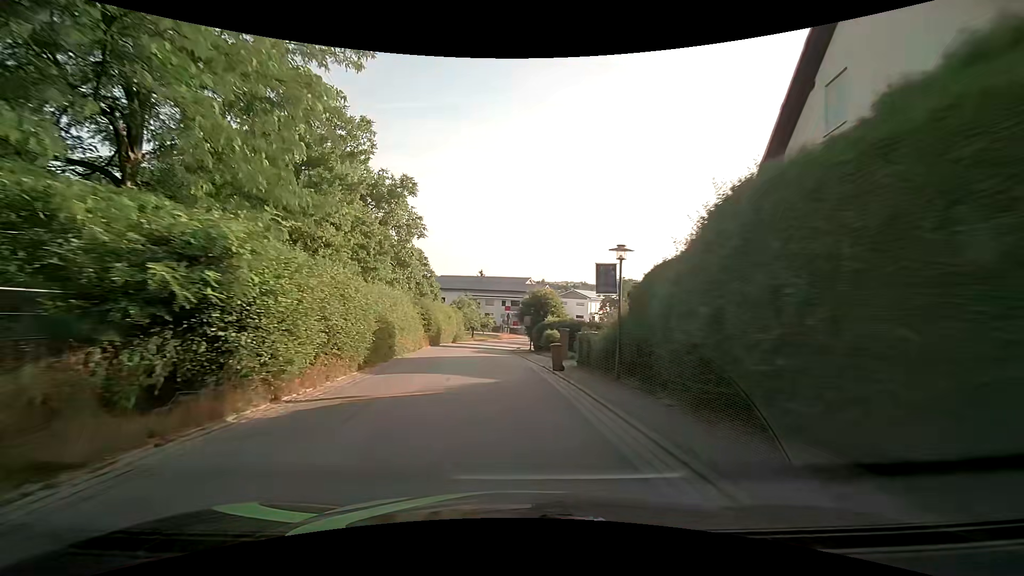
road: secondary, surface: asphalt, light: Day
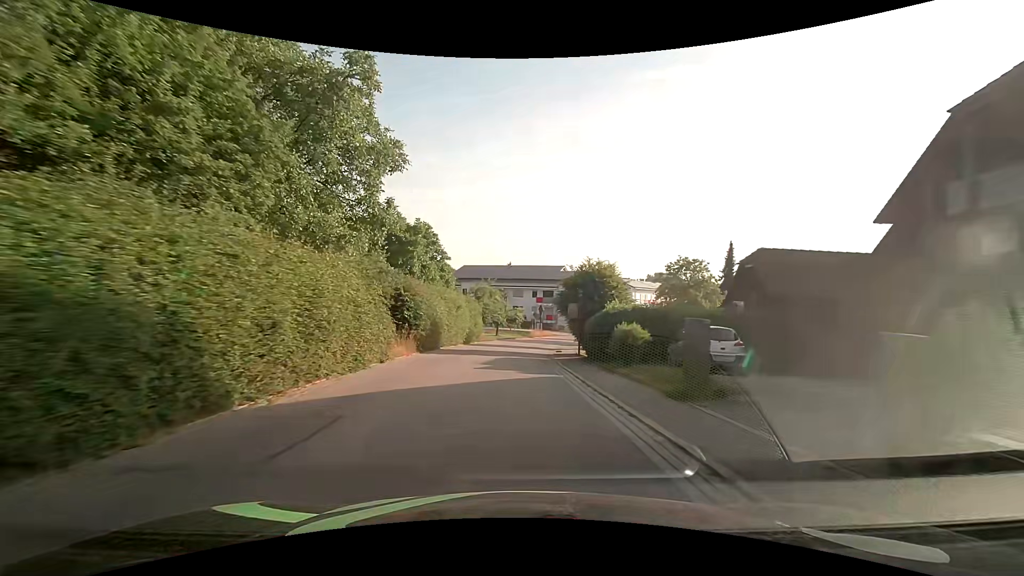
(-0.4, +15.4) m; -3°
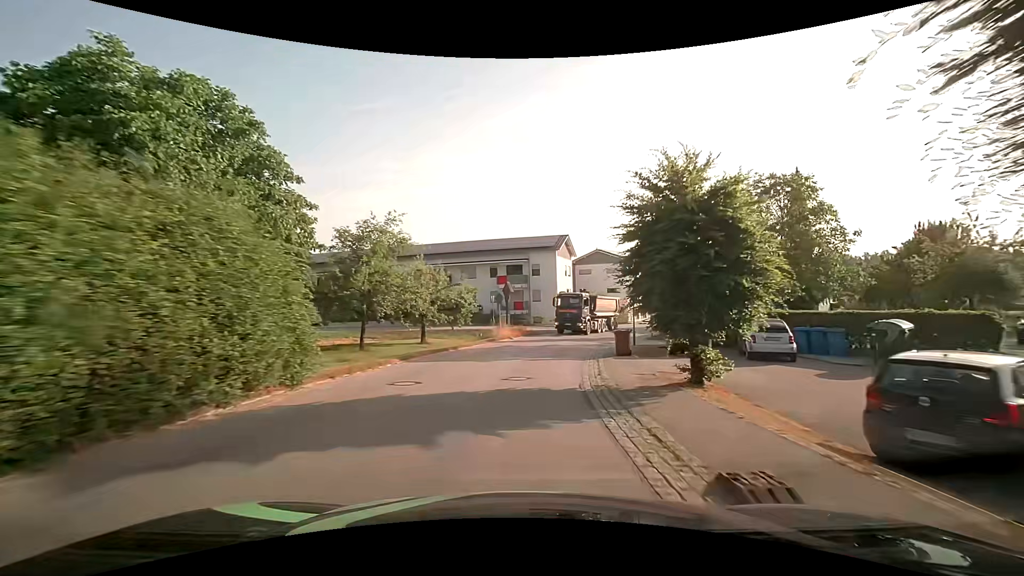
(+0.2, +30.7) m; +4°
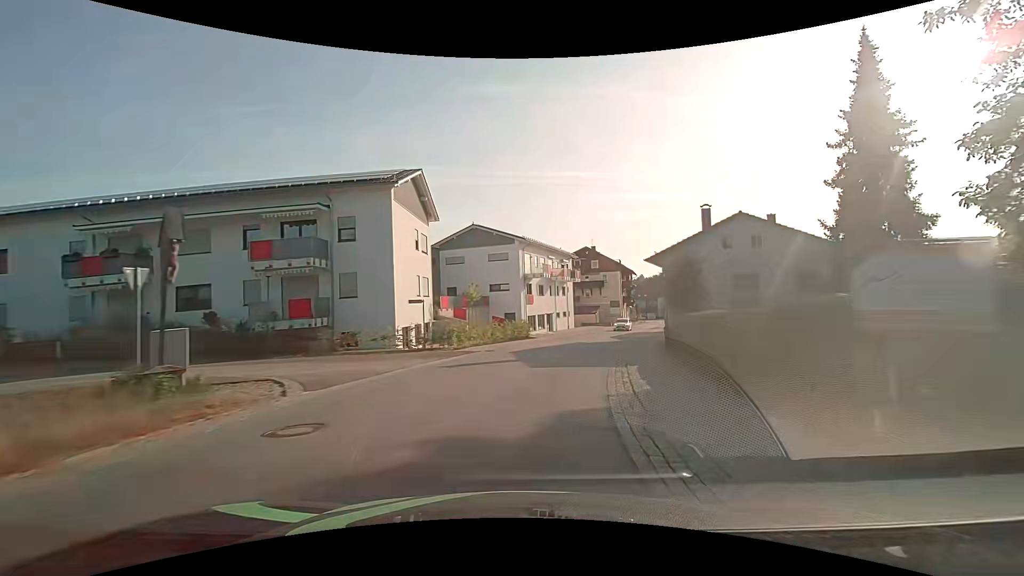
(+3.9, +29.8) m; +15°
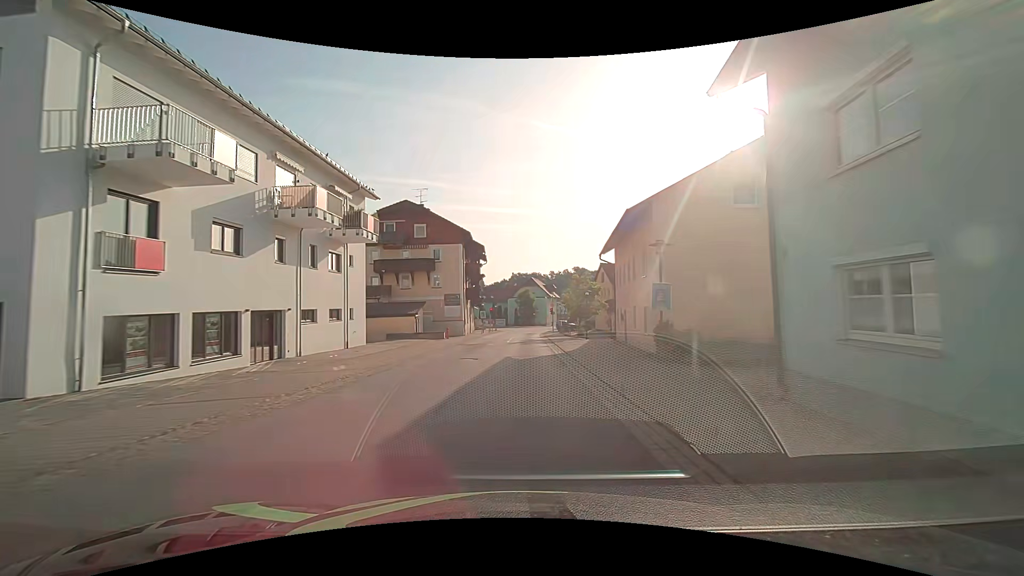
(+6.9, +36.7) m; +18°
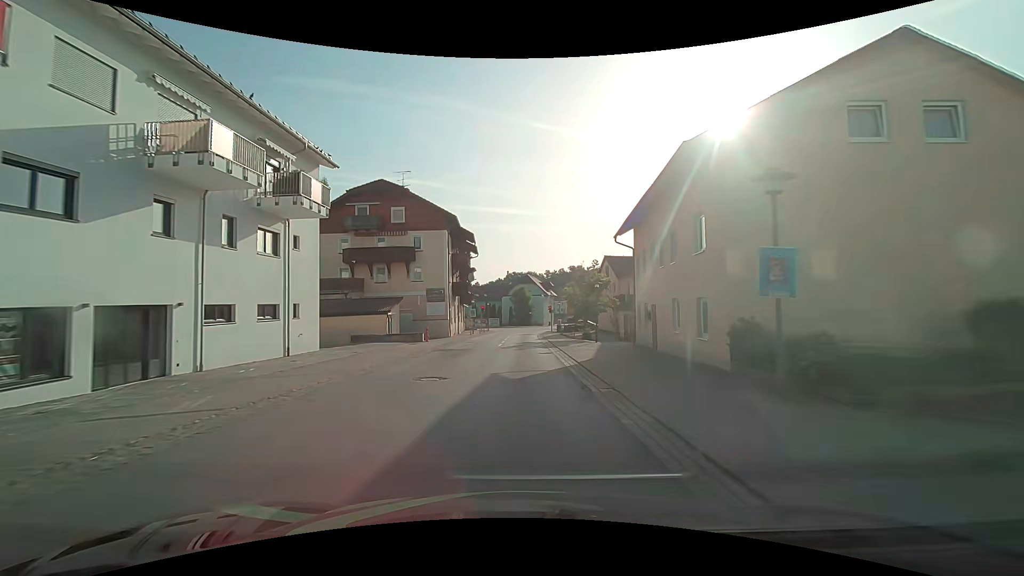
(+0.2, +7.1) m; +2°
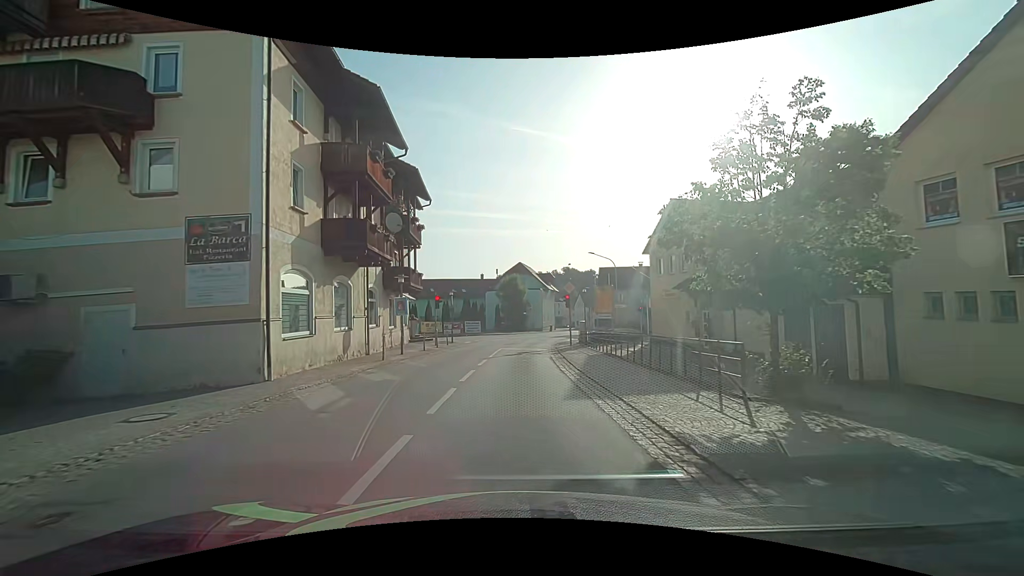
(0.0, +29.3) m; +1°
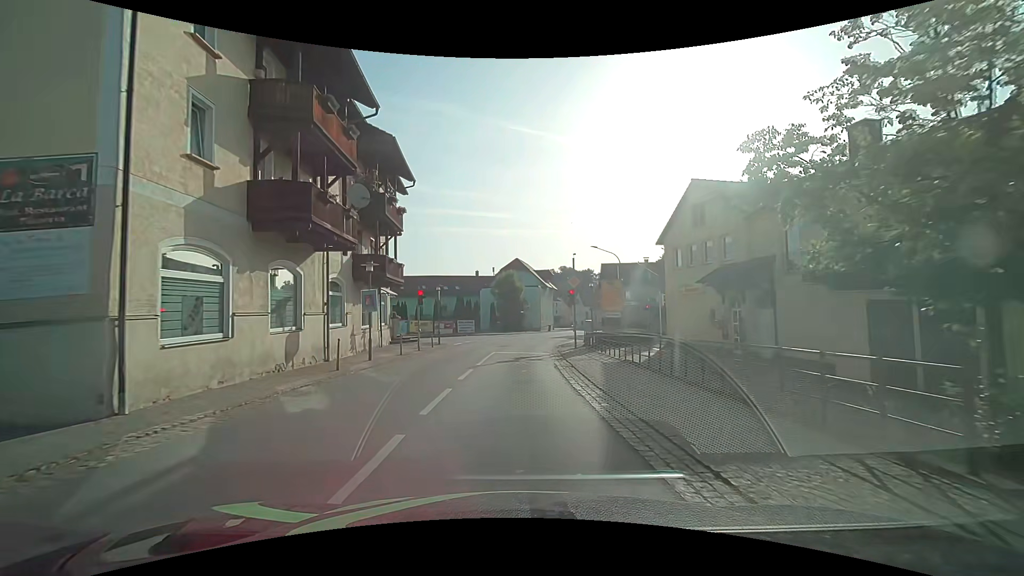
(0.0, +4.4) m; +1°
